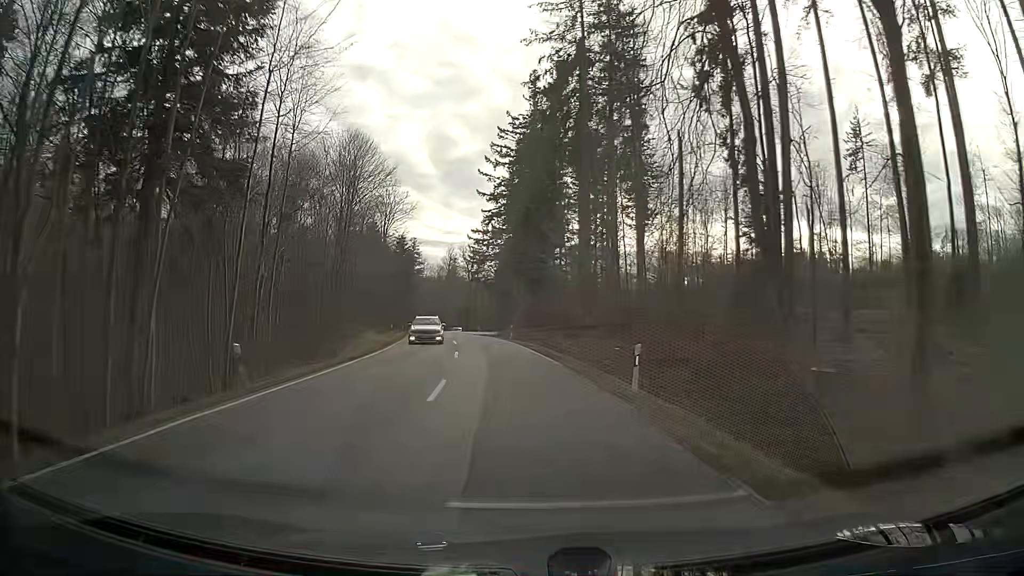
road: secondary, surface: asphalt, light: Day
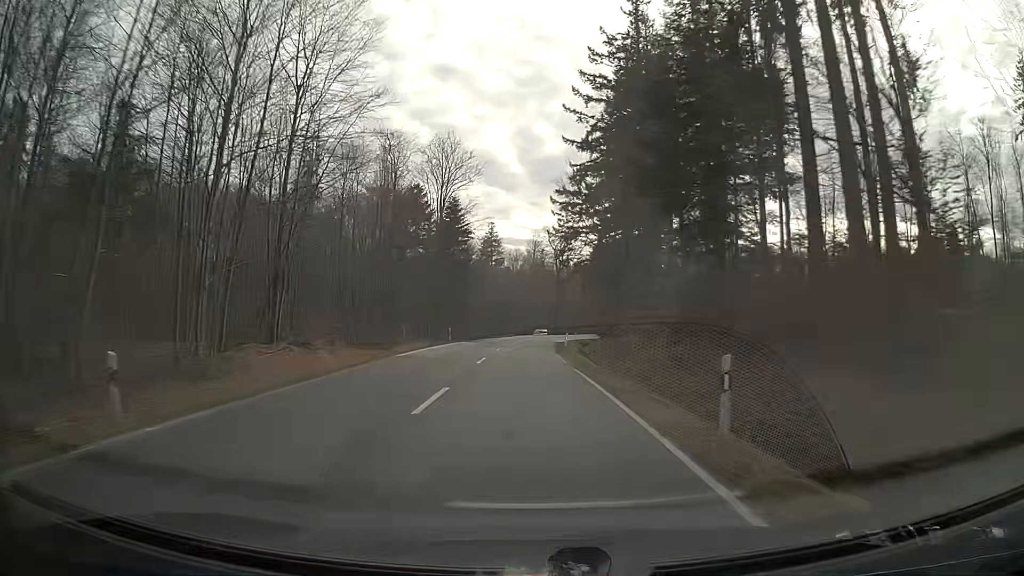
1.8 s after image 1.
(-2.4, +37.6) m; -7°
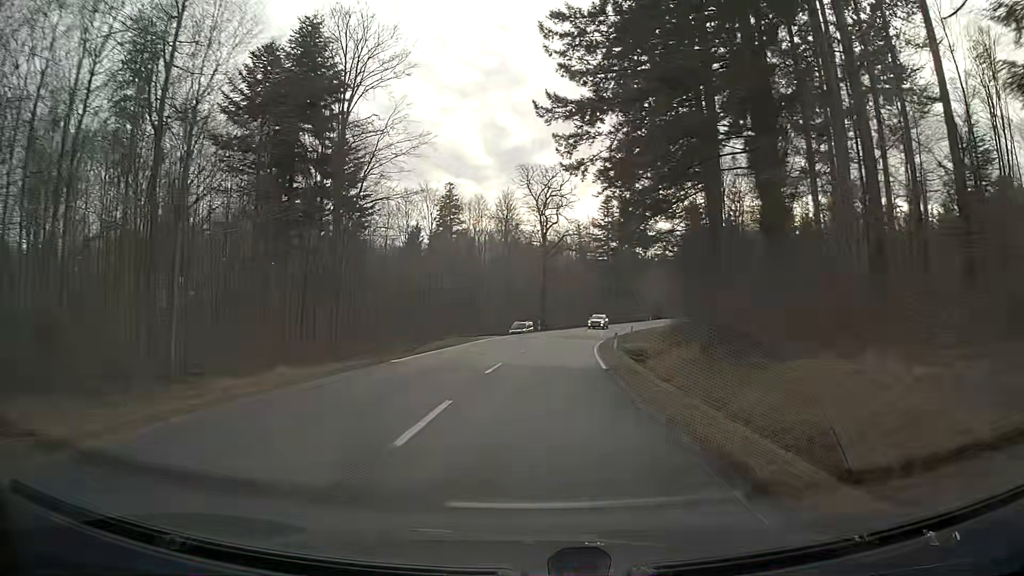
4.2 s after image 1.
(+0.6, +48.9) m; +3°
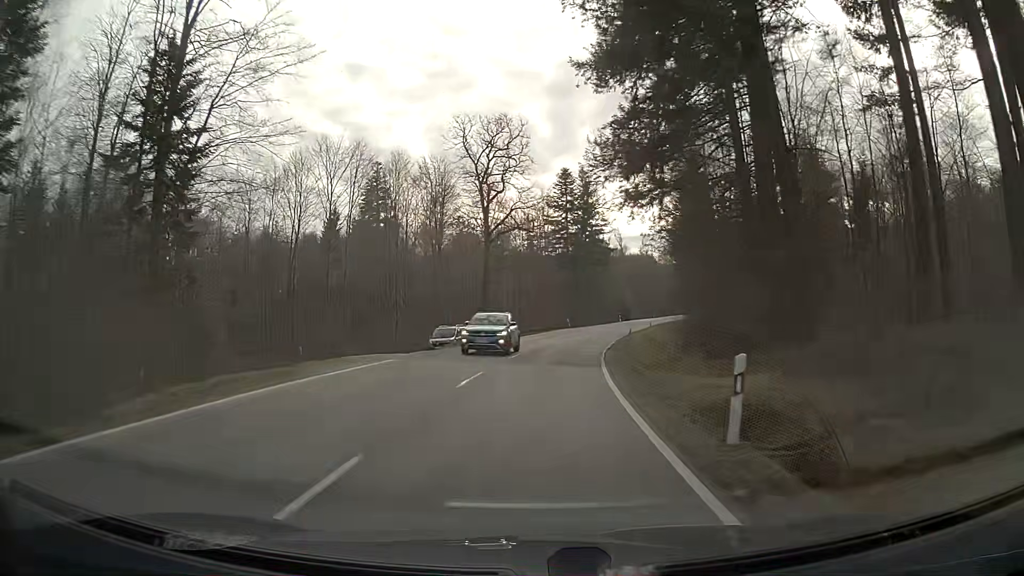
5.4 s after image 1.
(+0.8, +24.4) m; +4°
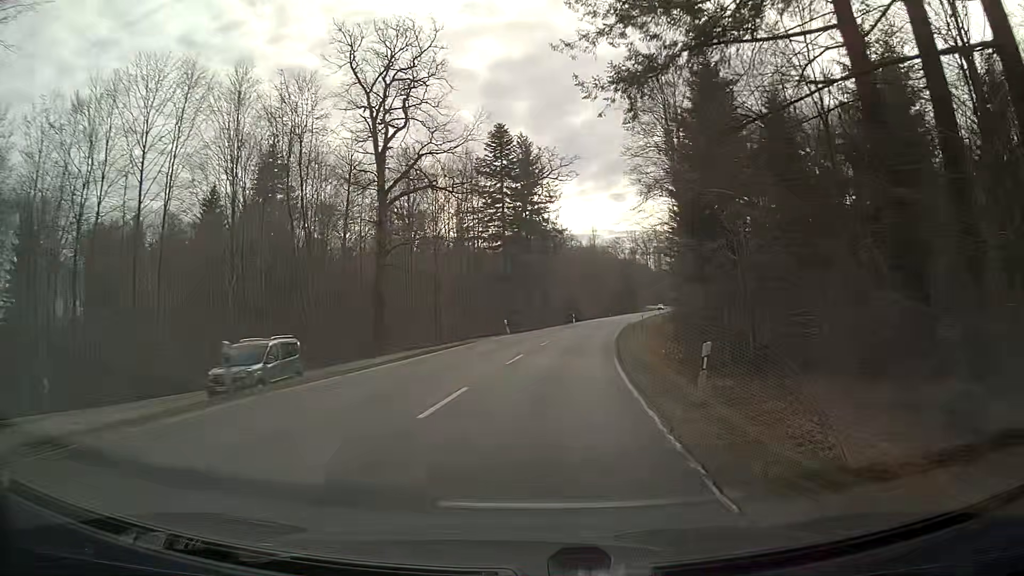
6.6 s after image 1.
(+1.2, +24.3) m; +6°
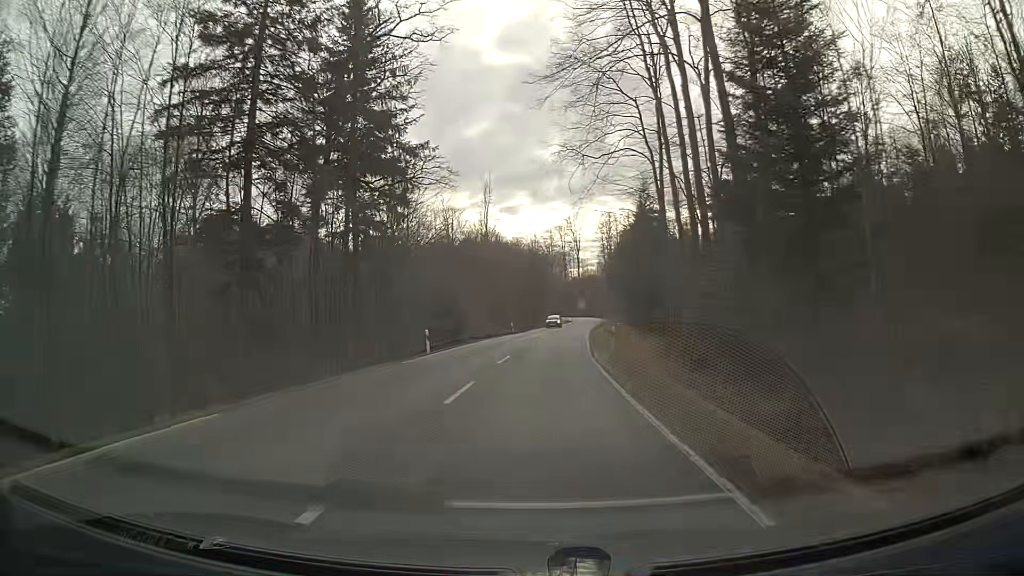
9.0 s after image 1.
(+3.7, +48.6) m; +8°
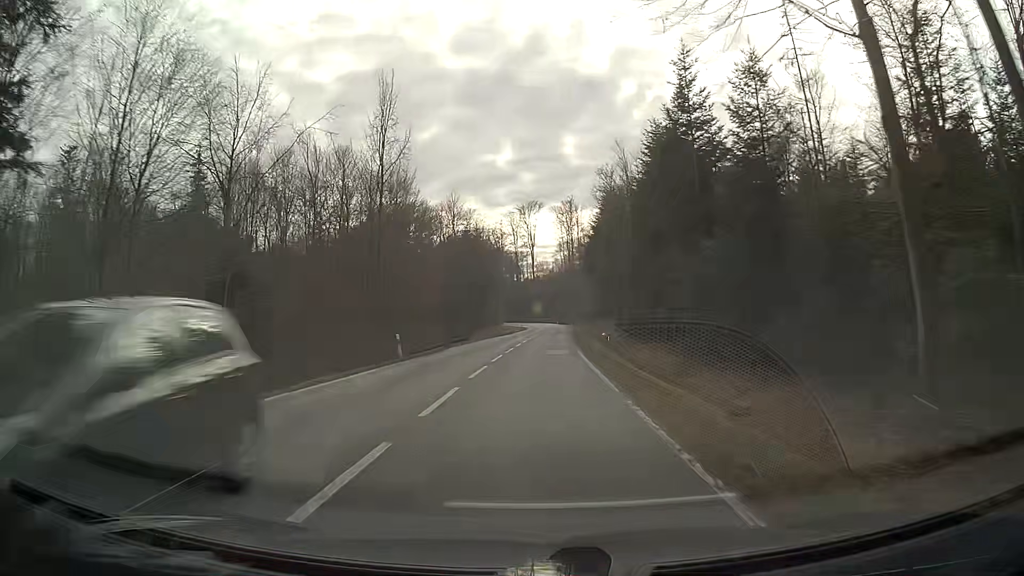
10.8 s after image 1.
(+1.4, +36.7) m; +4°
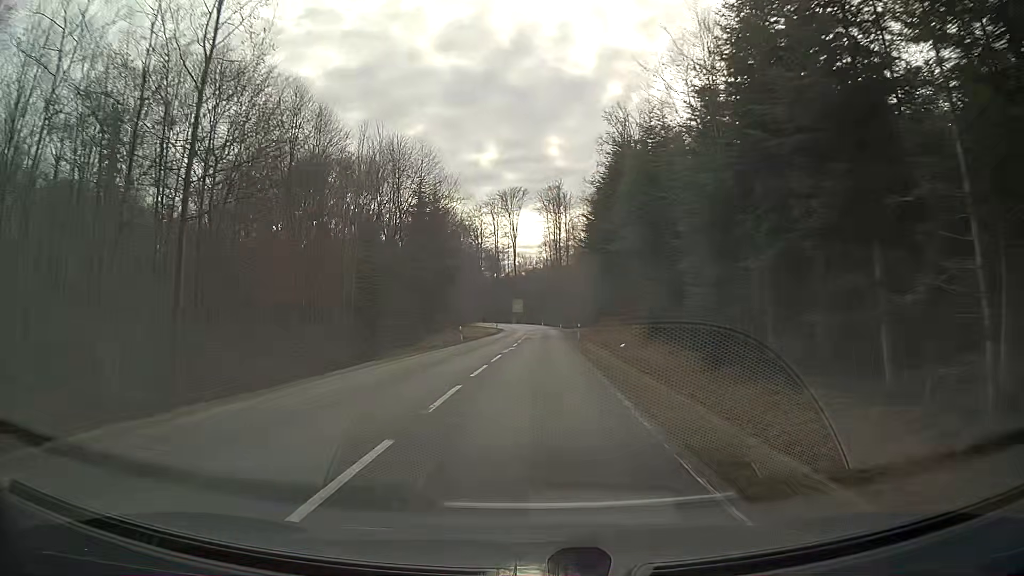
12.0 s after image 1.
(+0.4, +24.5) m; +2°
